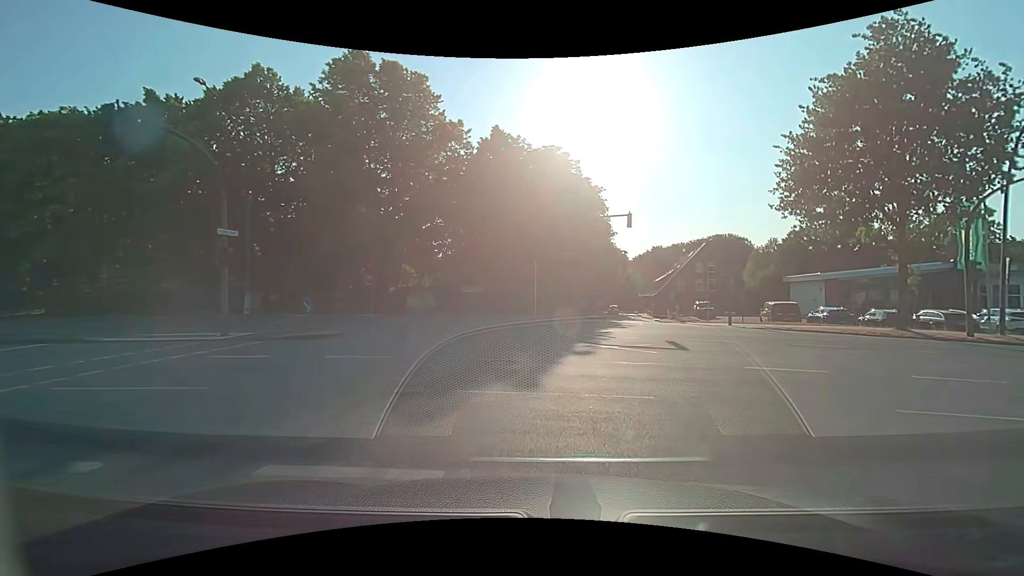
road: secondary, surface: asphalt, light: Day
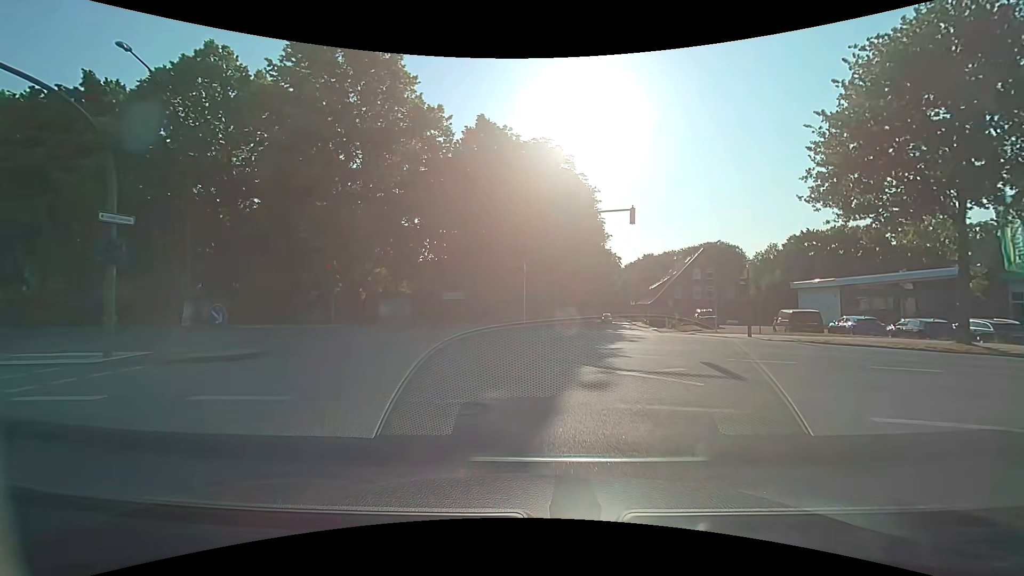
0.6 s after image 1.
(0.0, +4.0) m; 0°
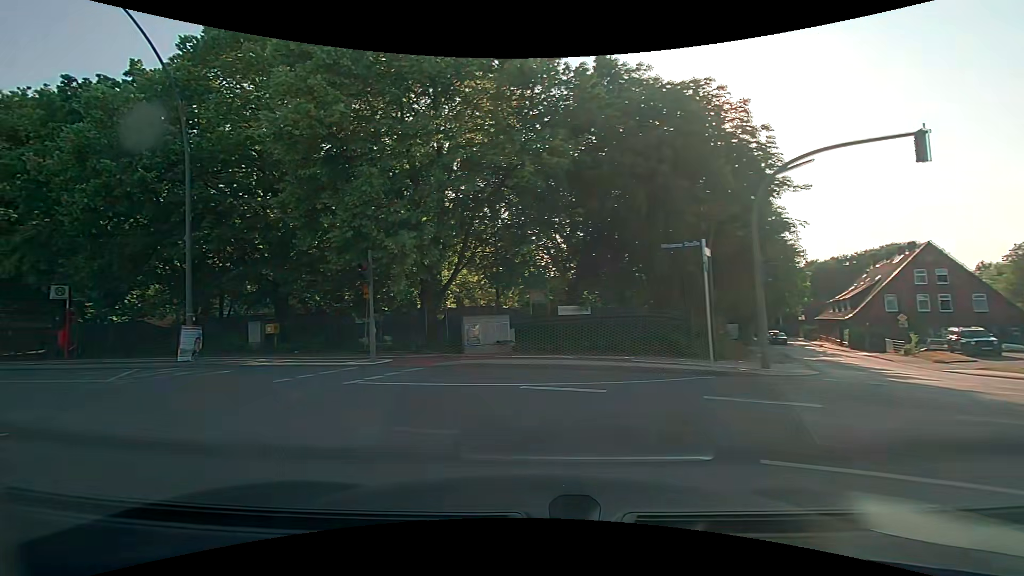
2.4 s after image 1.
(-0.6, +10.9) m; -13°
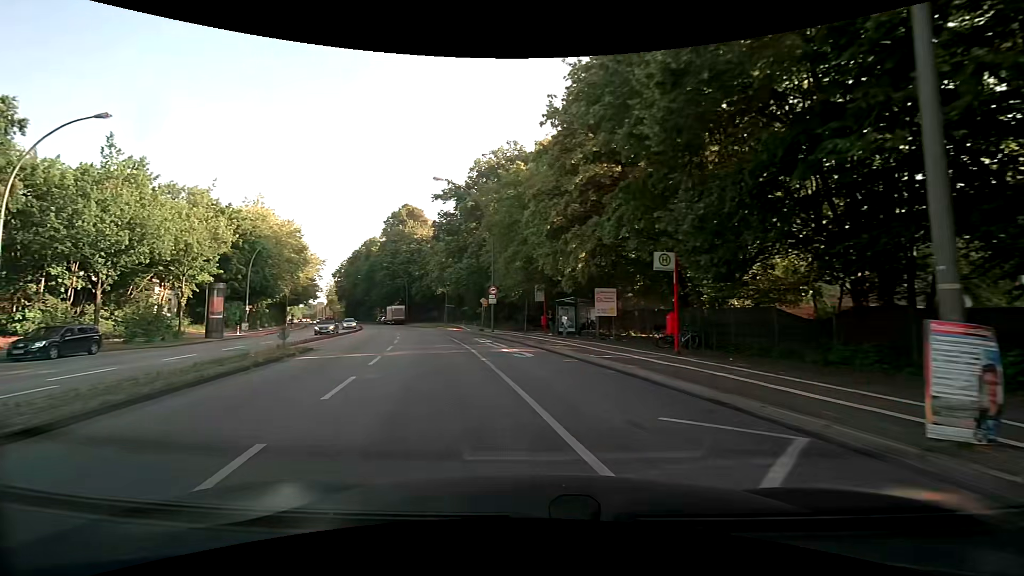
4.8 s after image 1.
(-7.7, +11.7) m; -64°
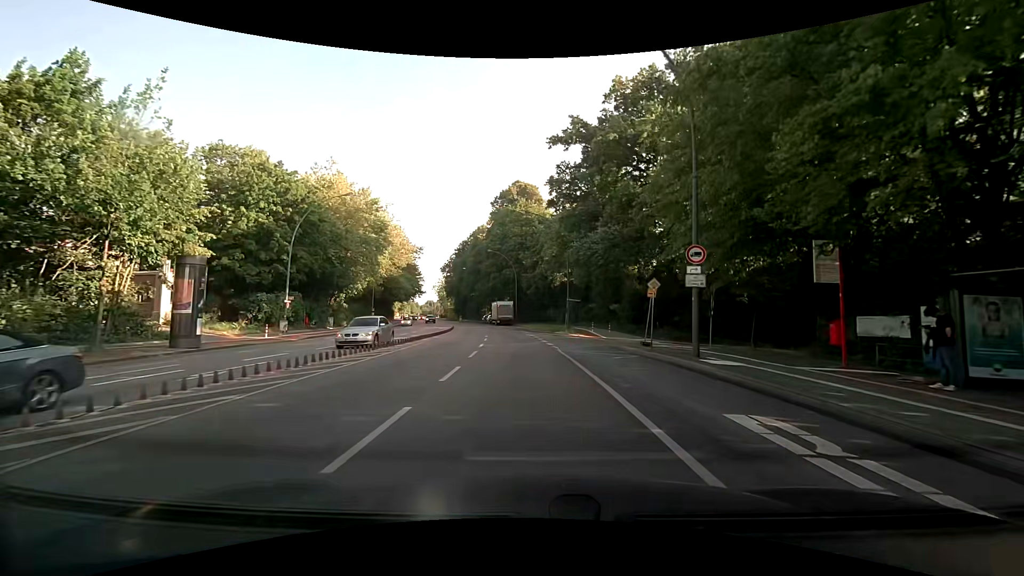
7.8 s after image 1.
(-4.1, +22.5) m; -14°
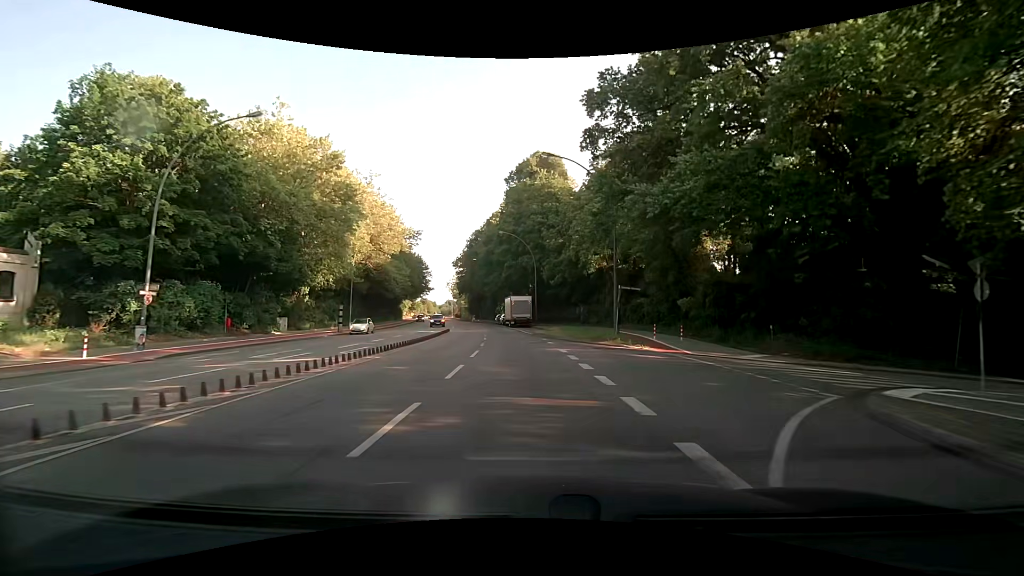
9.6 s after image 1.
(-0.1, +17.9) m; -2°
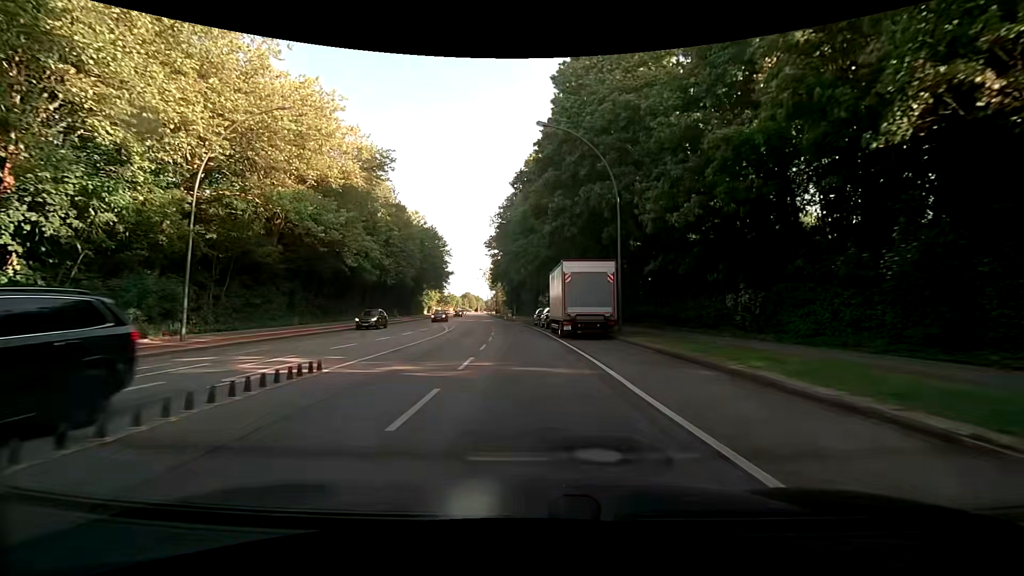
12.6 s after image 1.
(-1.6, +35.6) m; -6°
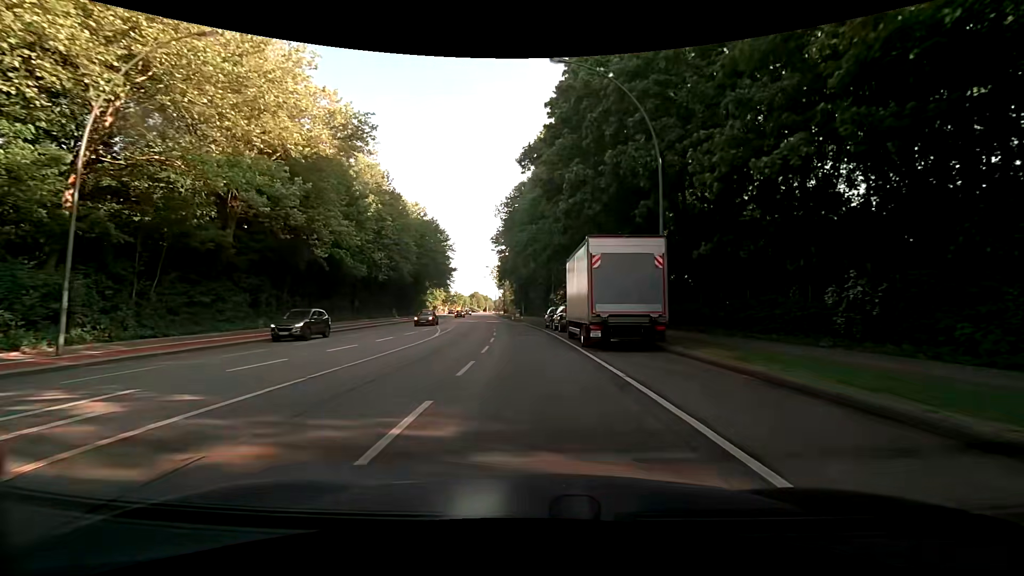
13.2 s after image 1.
(0.0, +7.3) m; +1°
